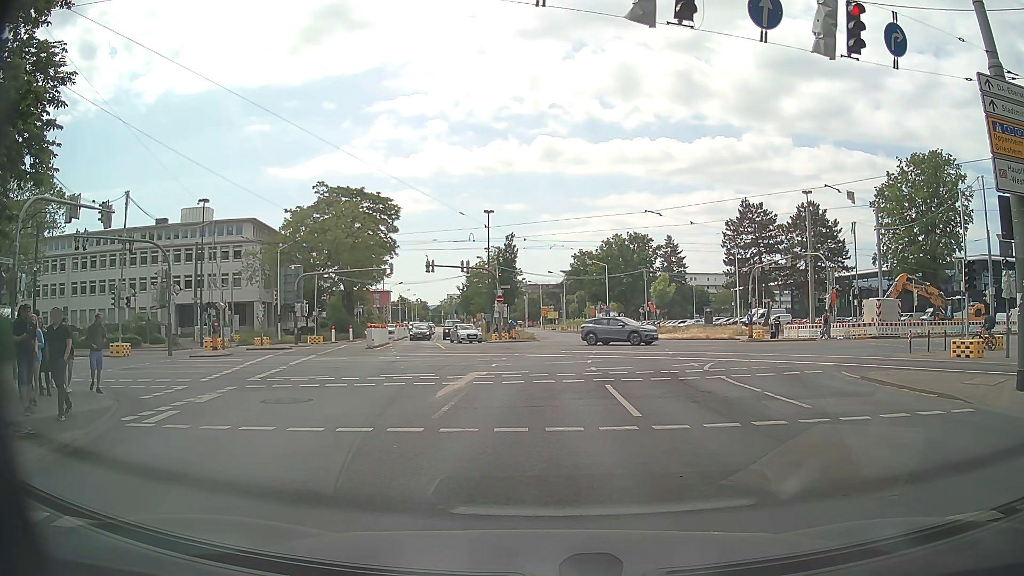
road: secondary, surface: asphalt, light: Day
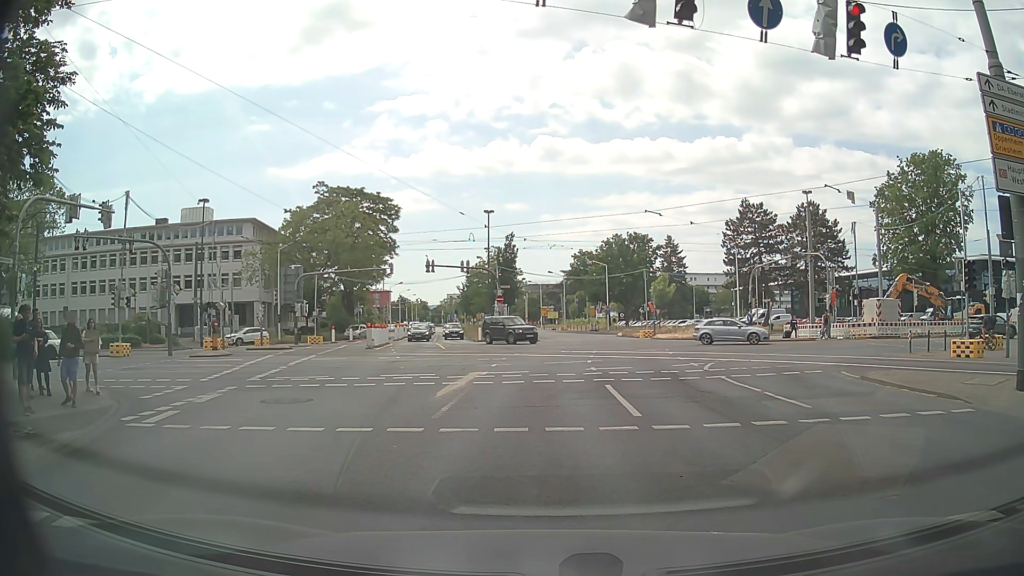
(0.0, 0.0) m; 0°
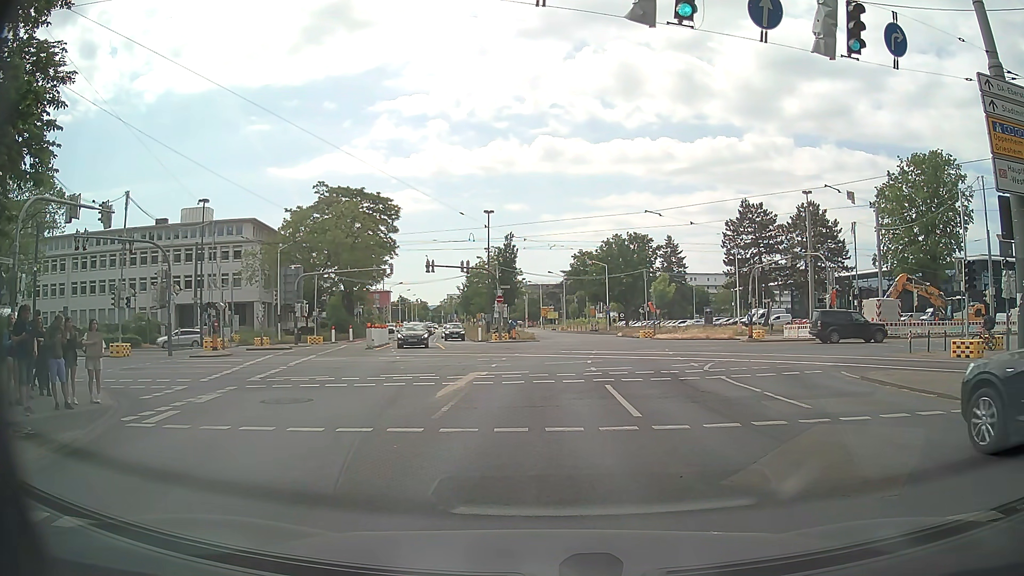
(0.0, 0.0) m; 0°
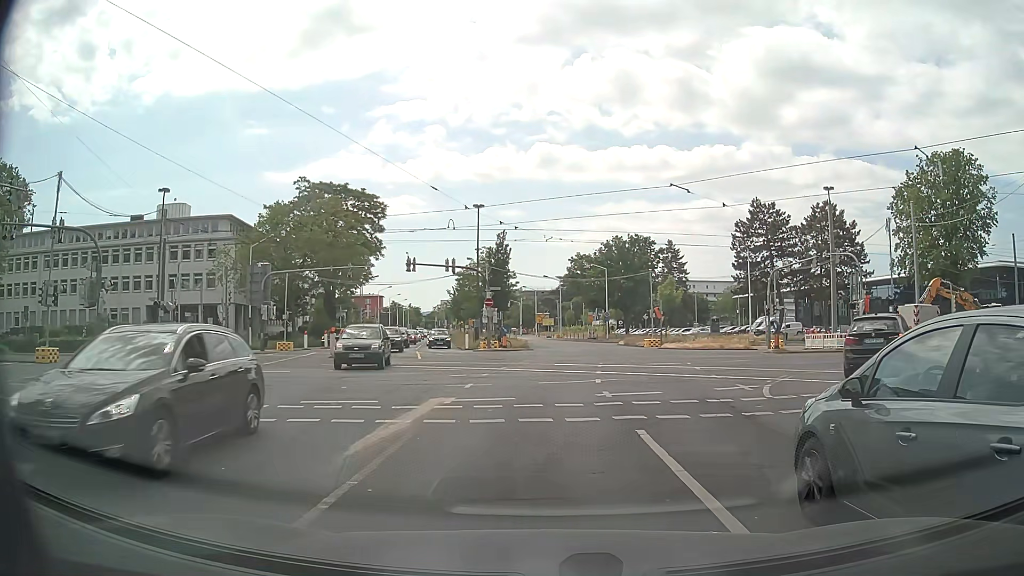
(0.0, +6.2) m; +2°
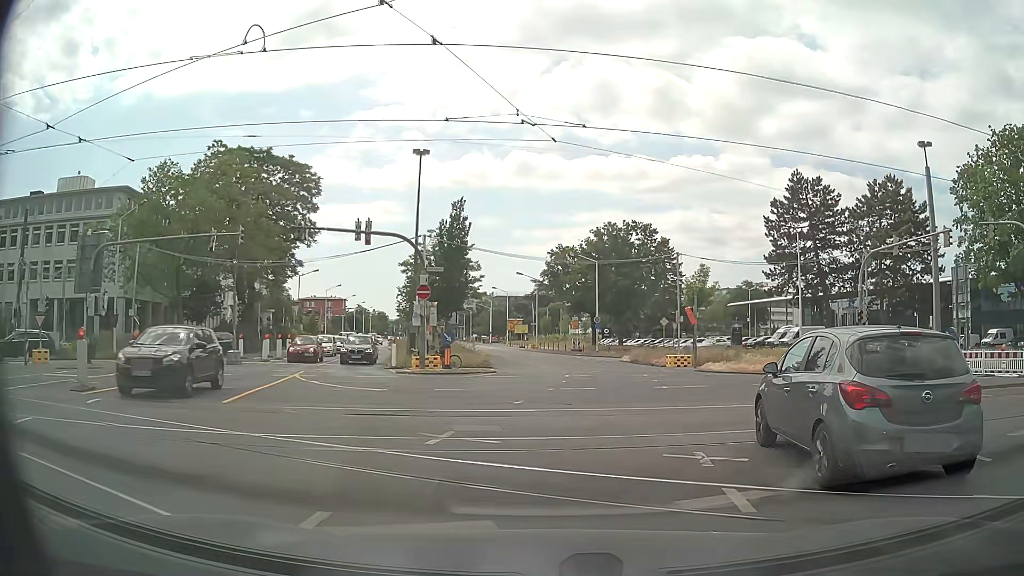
(-0.4, +18.9) m; +1°
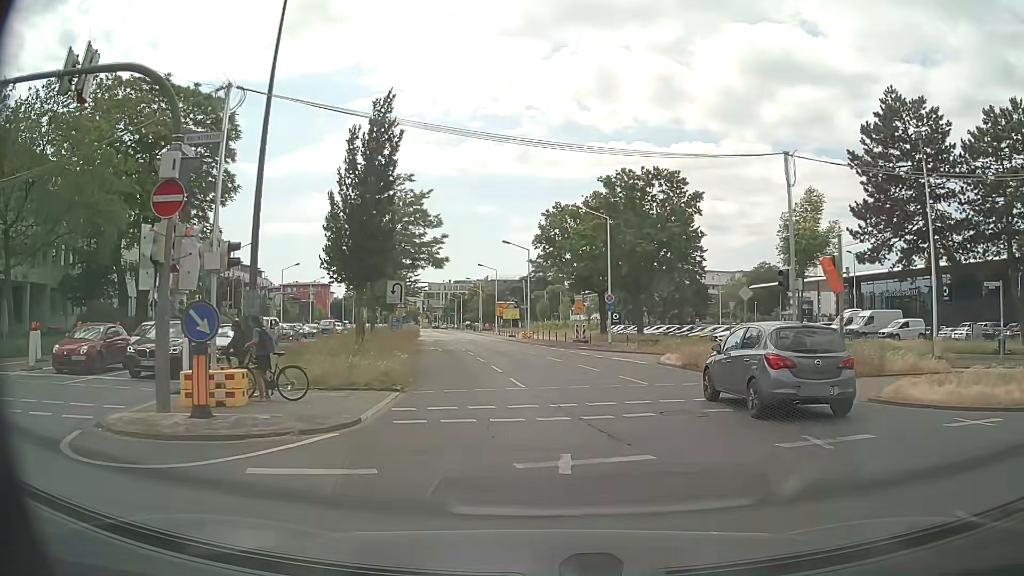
(+0.7, +18.9) m; +1°
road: primary
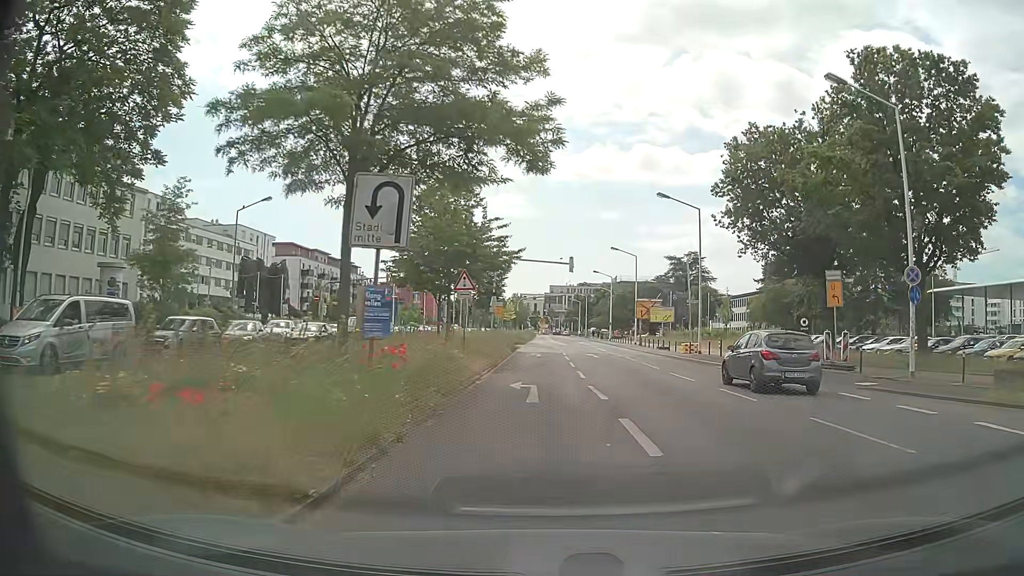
(-3.2, +26.3) m; -11°
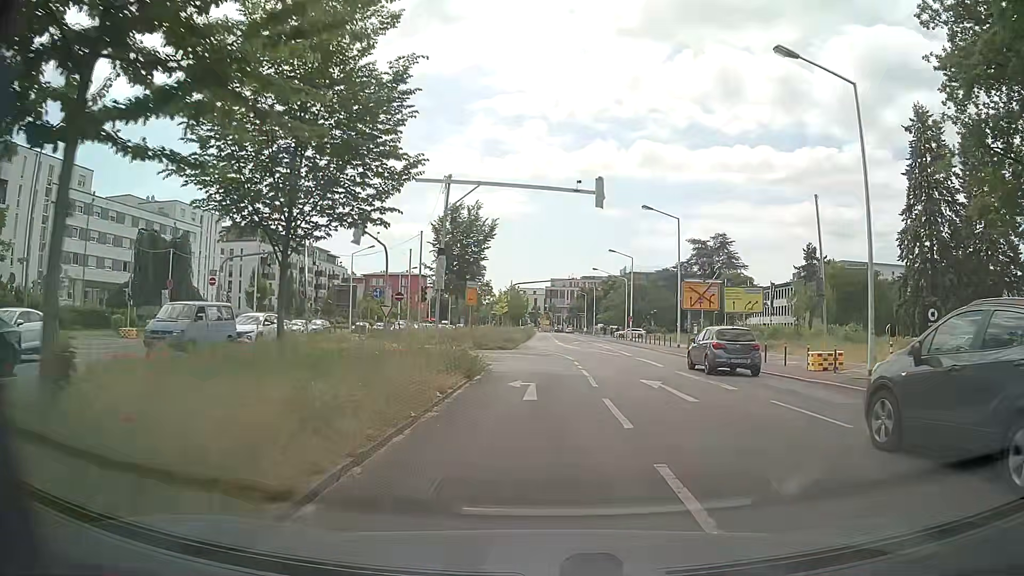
(+0.1, +22.2) m; 0°
